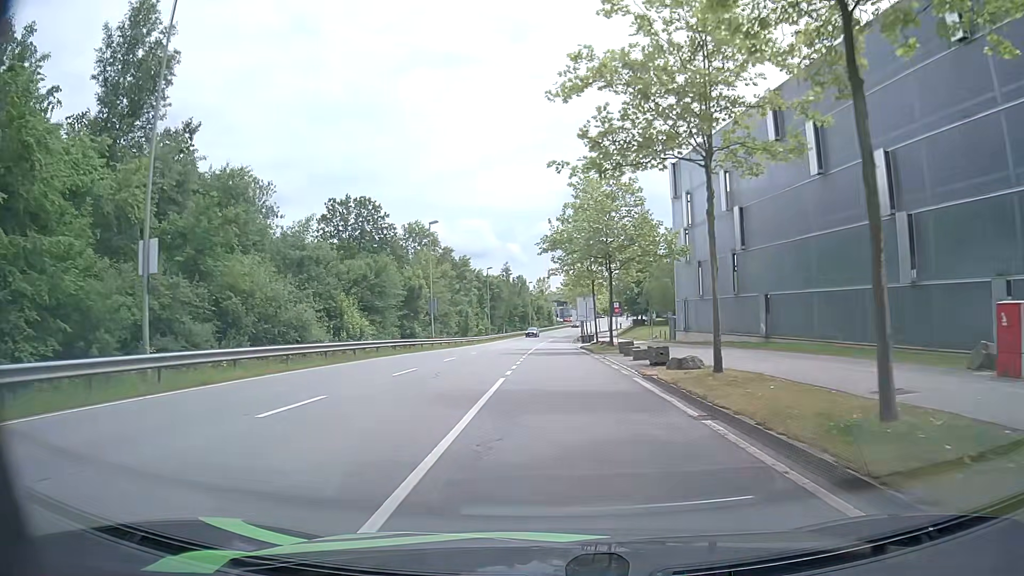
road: secondary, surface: asphalt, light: Day
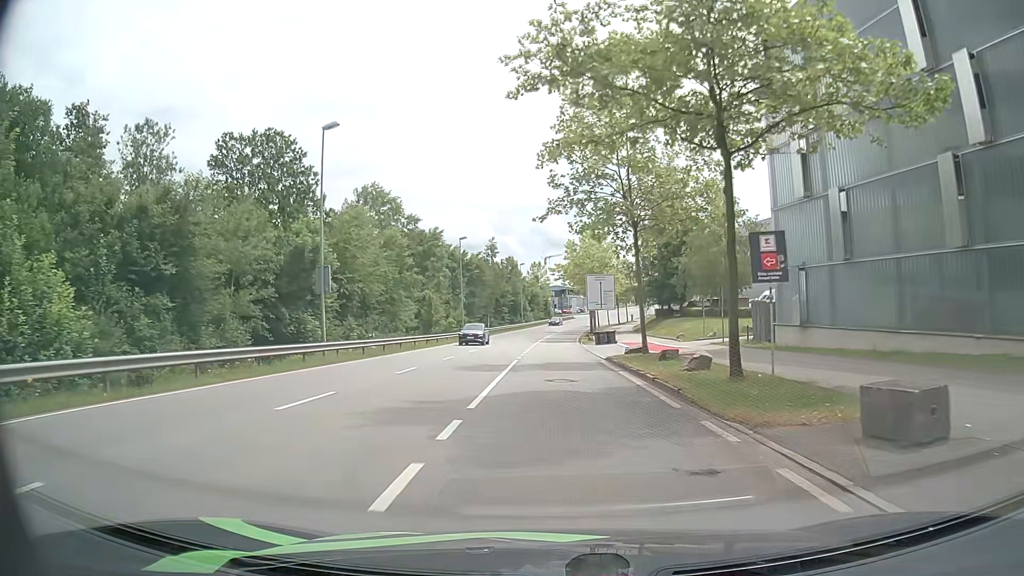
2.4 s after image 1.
(-0.2, +26.0) m; -1°
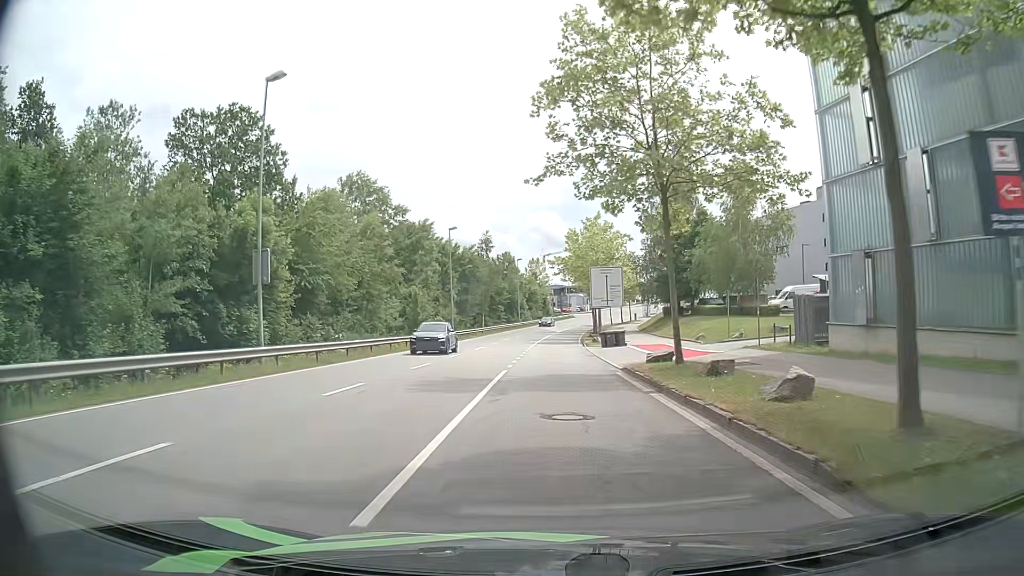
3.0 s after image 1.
(+0.1, +6.5) m; +1°
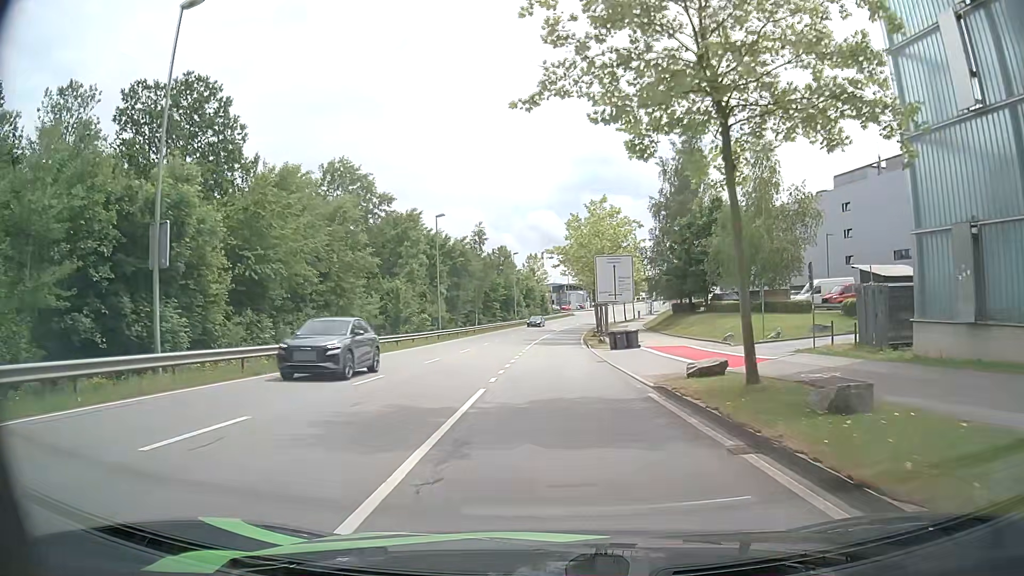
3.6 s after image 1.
(0.0, +6.5) m; 0°
